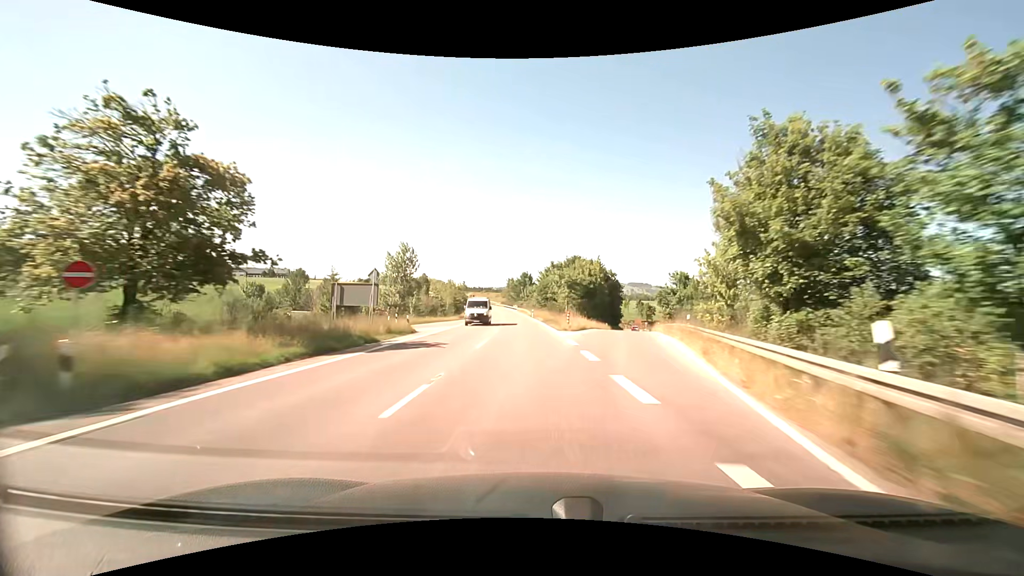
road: primary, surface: asphalt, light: Day
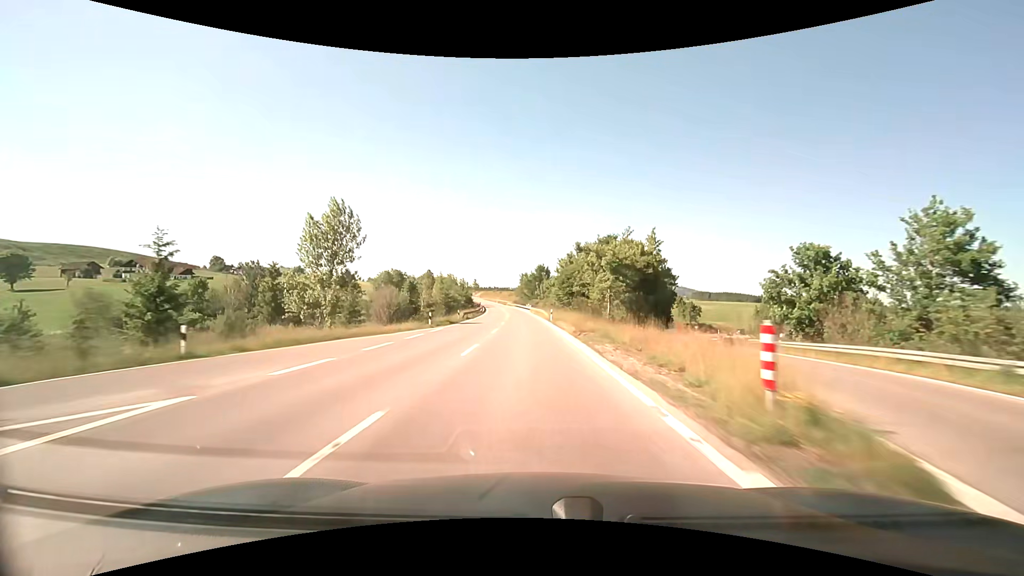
(-0.4, +28.0) m; -1°
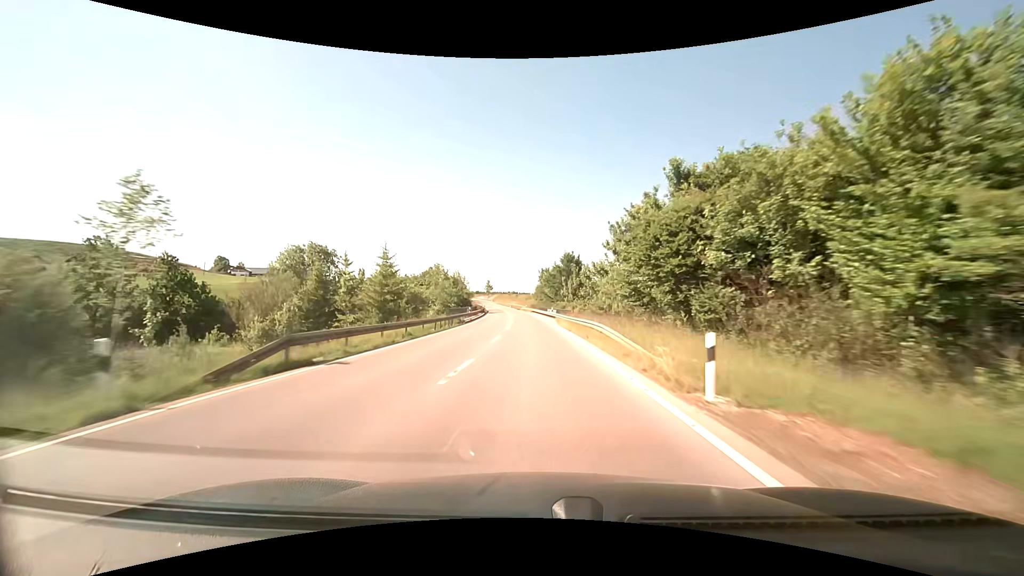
(-1.3, +41.8) m; -3°
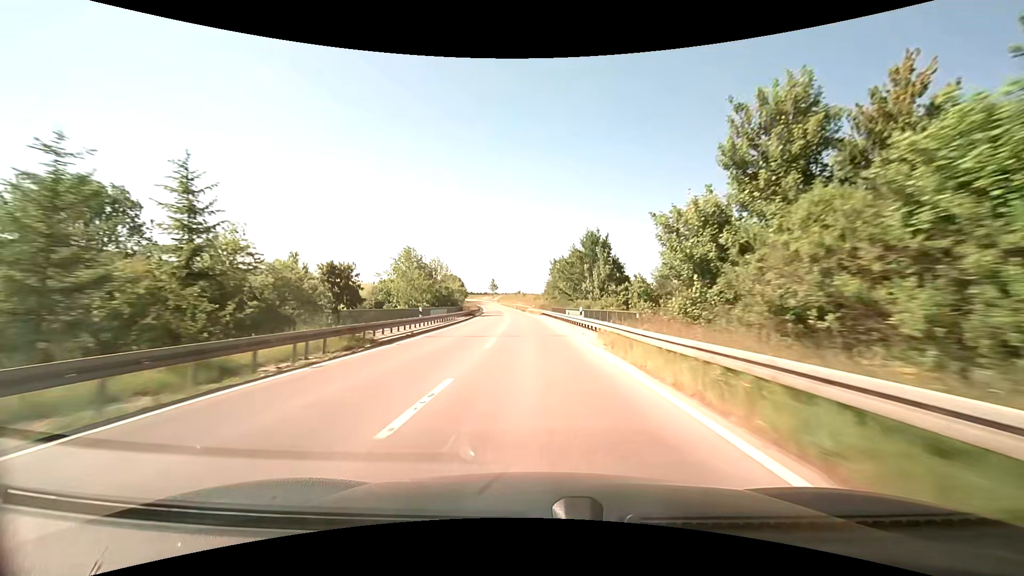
(-0.5, +27.8) m; -2°
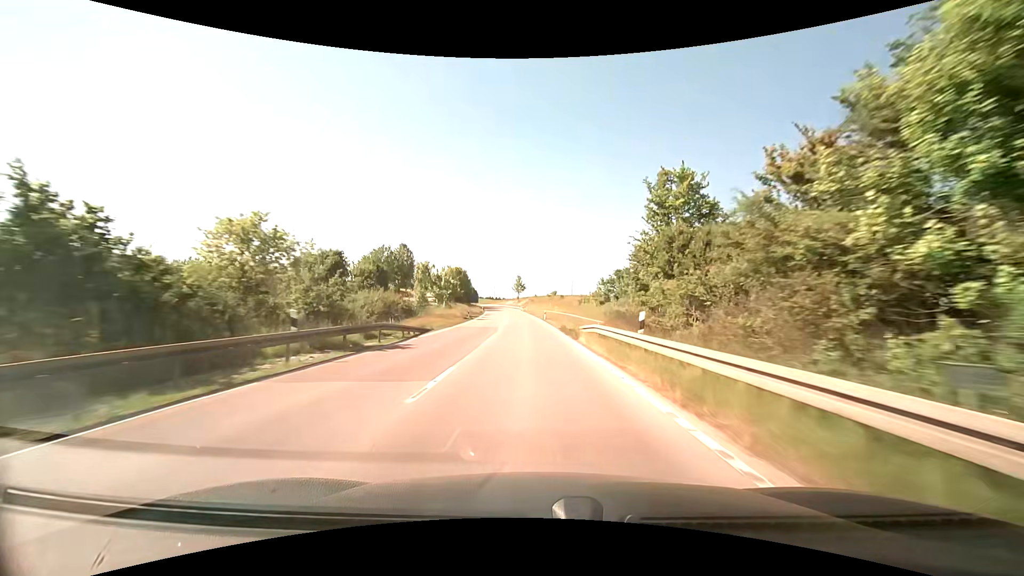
(-2.0, +68.8) m; -5°
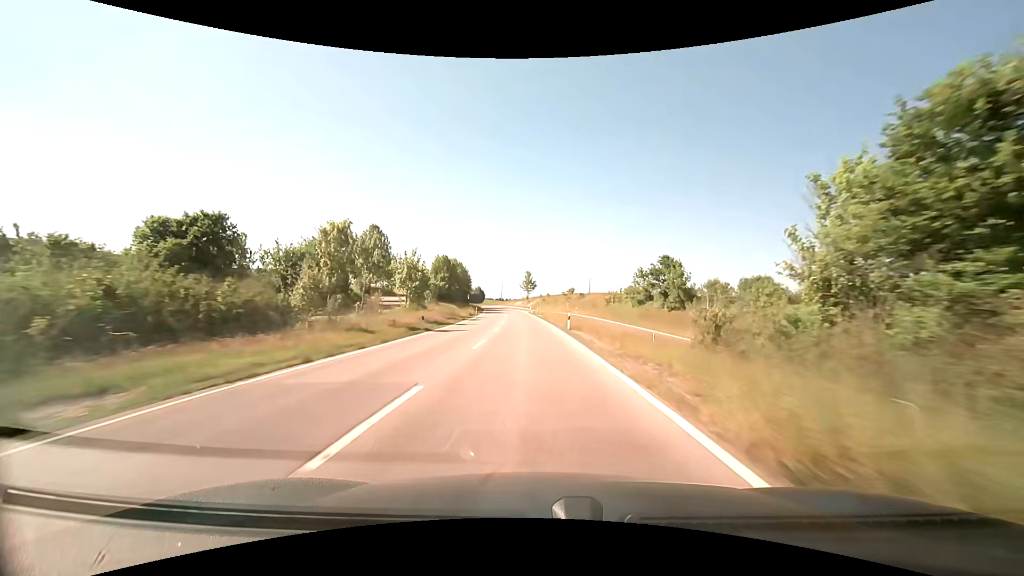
(-0.1, +27.3) m; -1°
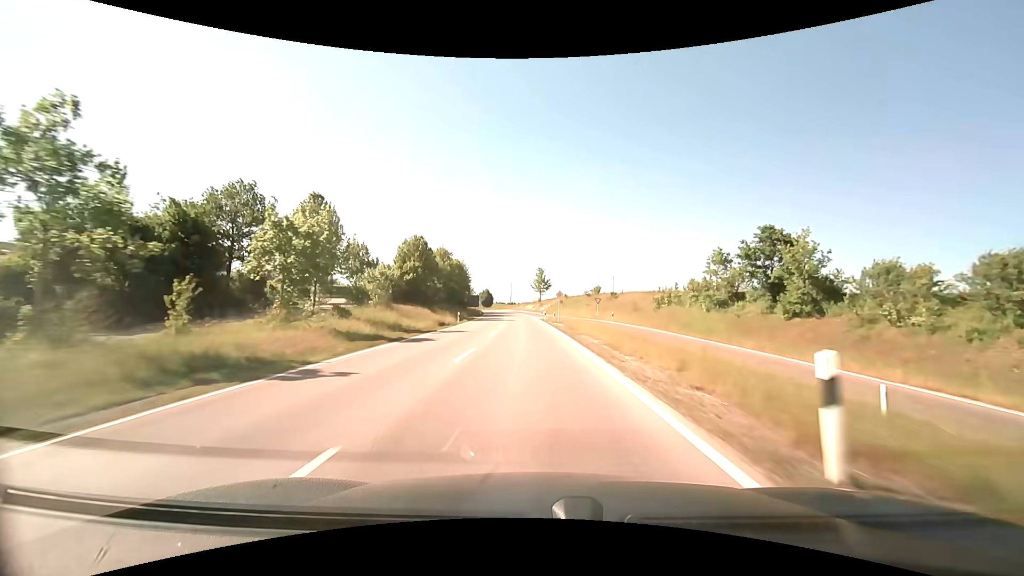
(-0.1, +27.2) m; -1°
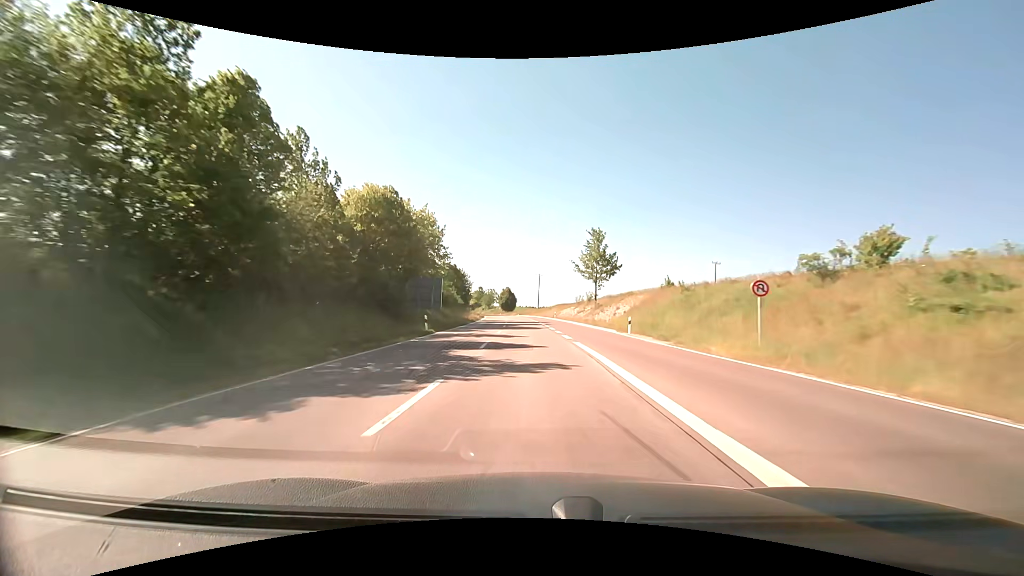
(-2.6, +67.0) m; -4°
(0, +10) (0, +20) (-1, +30) (-1, +40) (-1, +50) (-2, +60) (-2, +70) (-3, +80) (-4, +90) (-5, +100) m
